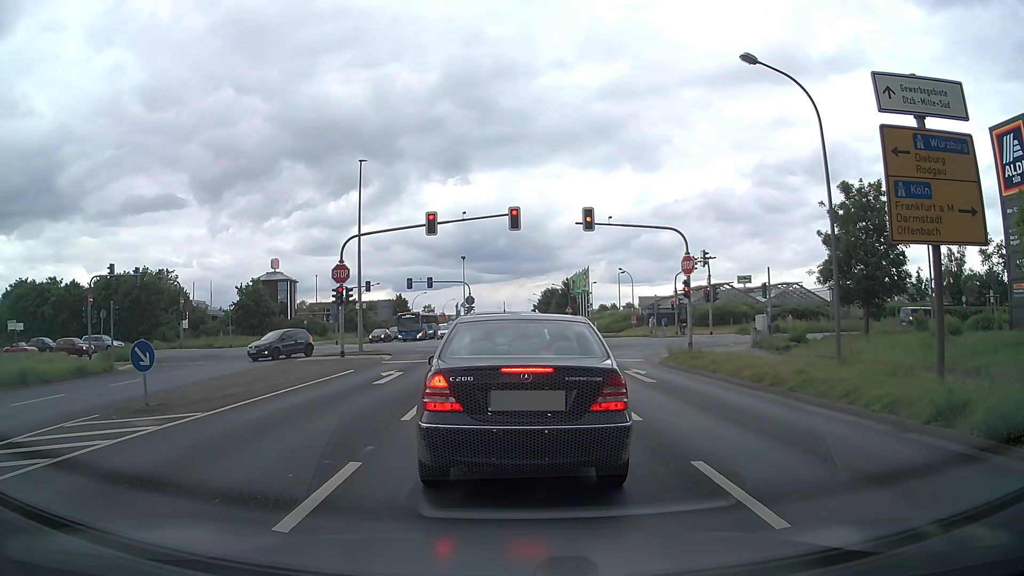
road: tertiary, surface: asphalt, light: Day
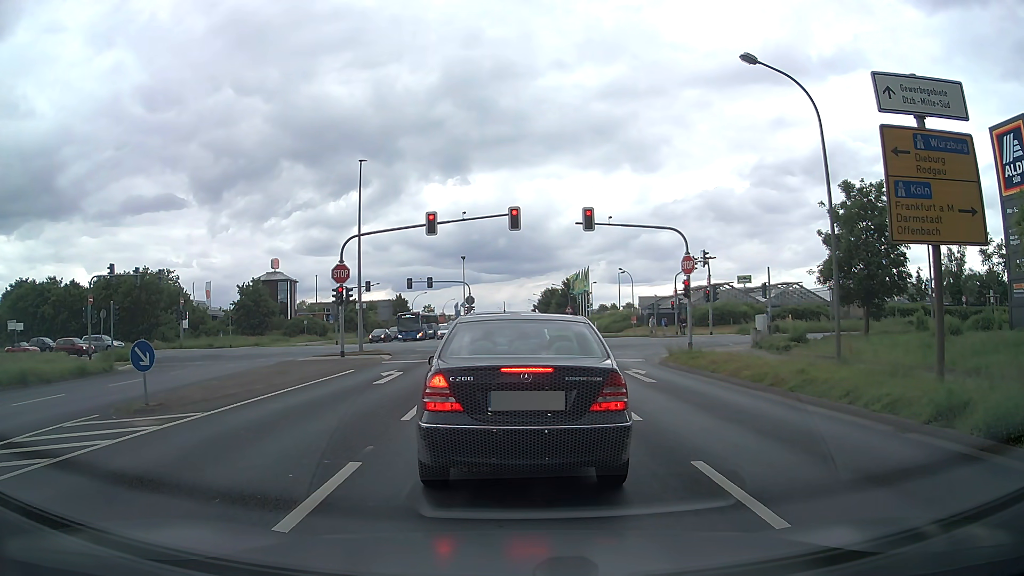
(0.0, 0.0) m; 0°
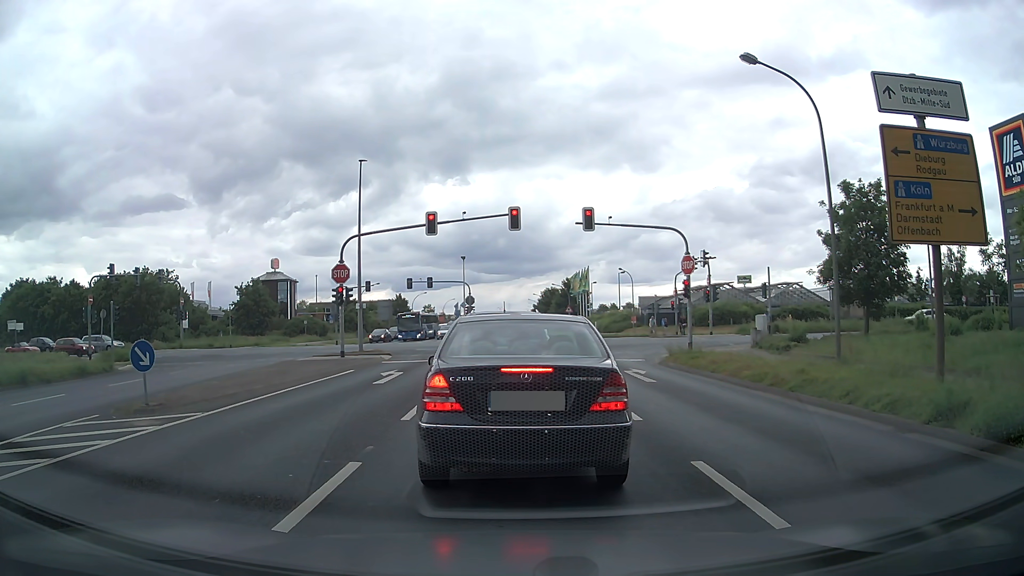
(0.0, 0.0) m; 0°
